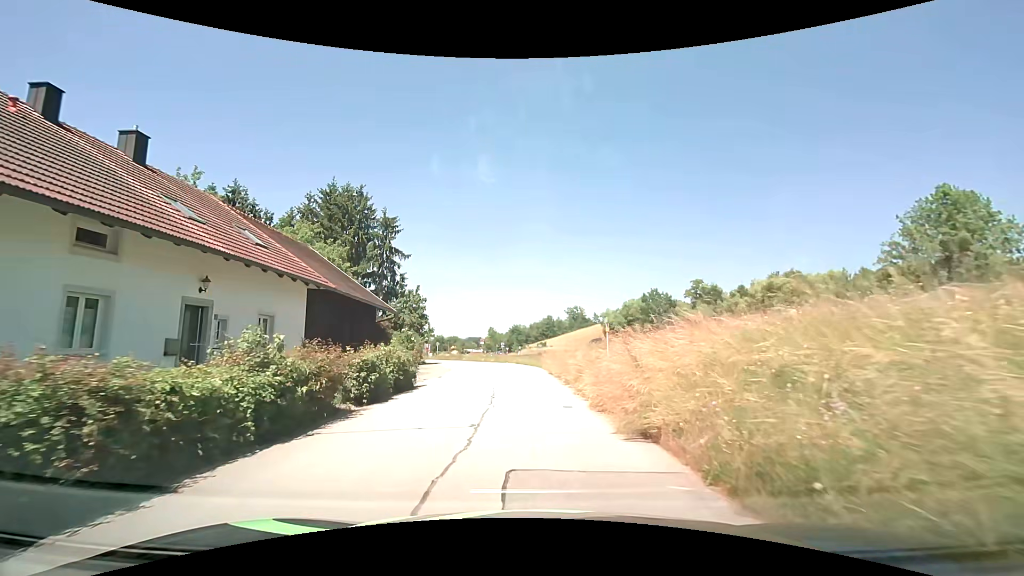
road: residential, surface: asphalt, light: Day
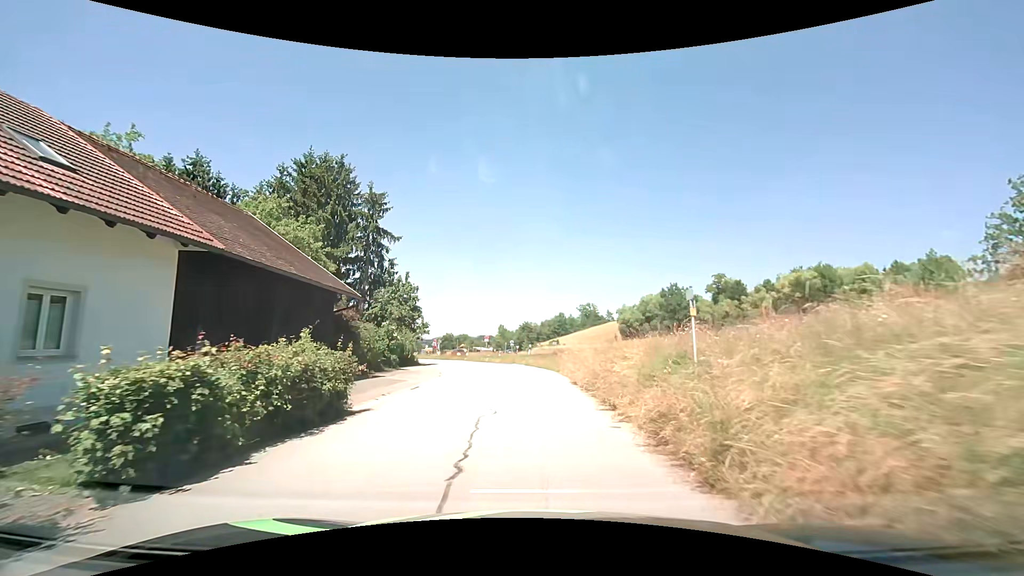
(-0.1, +8.2) m; -1°
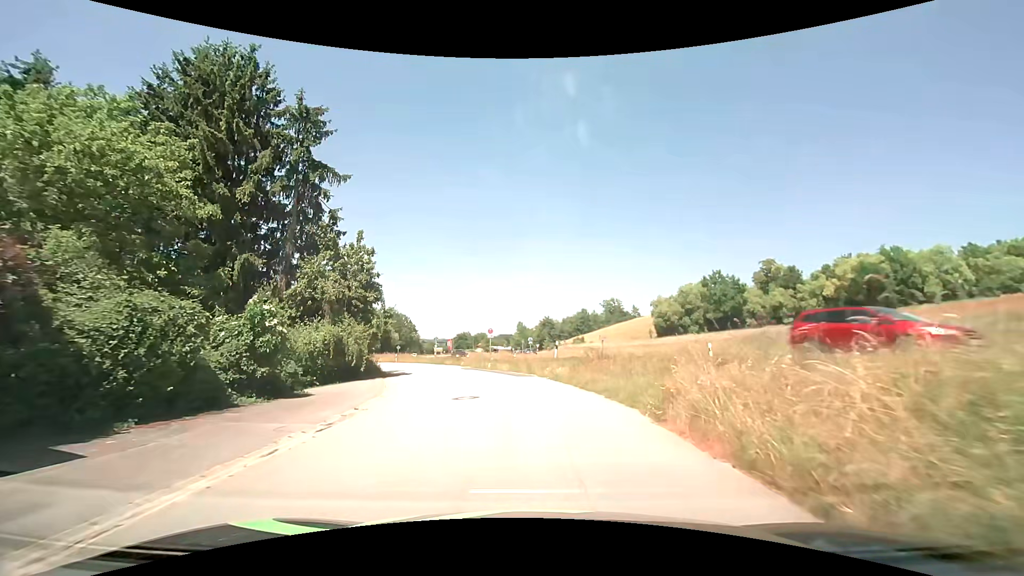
(-0.4, +17.0) m; -3°
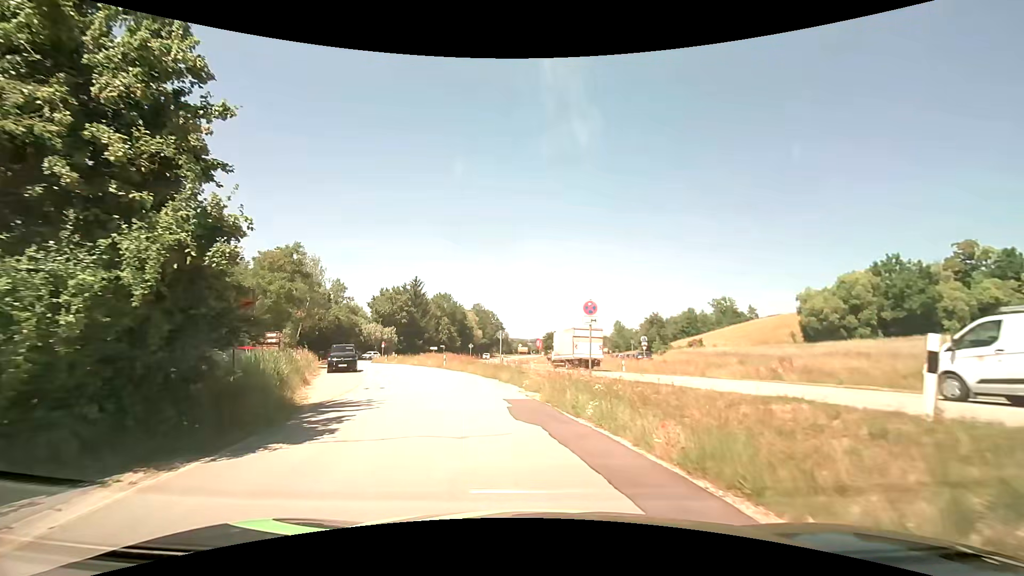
(-1.5, +20.9) m; -10°
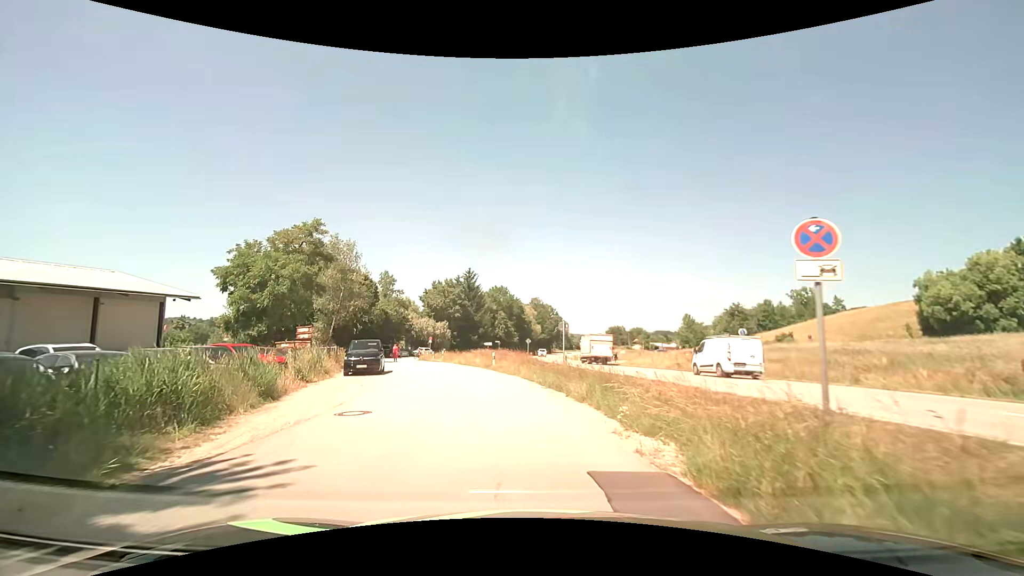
(-0.5, +8.1) m; -7°
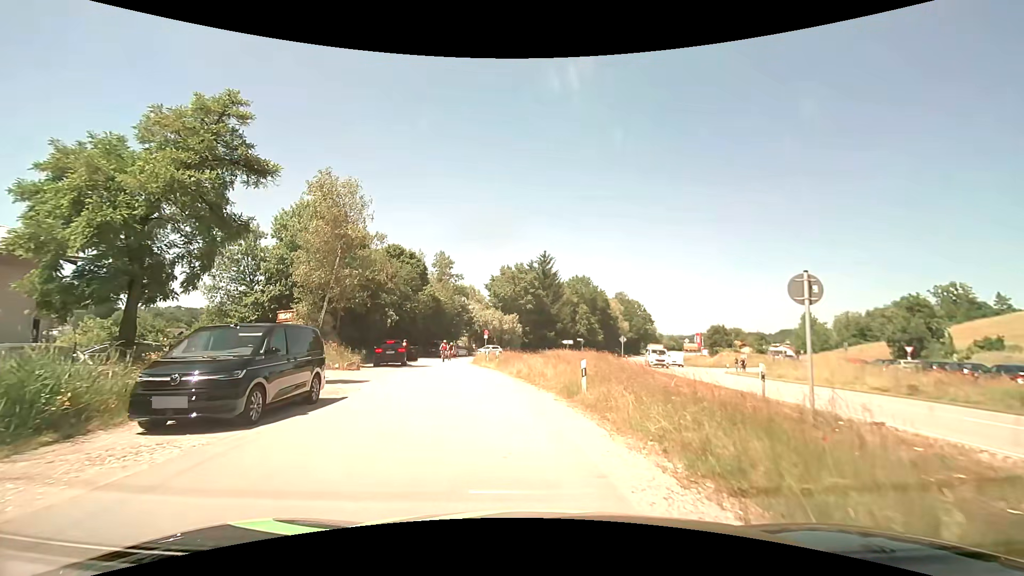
(-1.4, +18.2) m; -10°
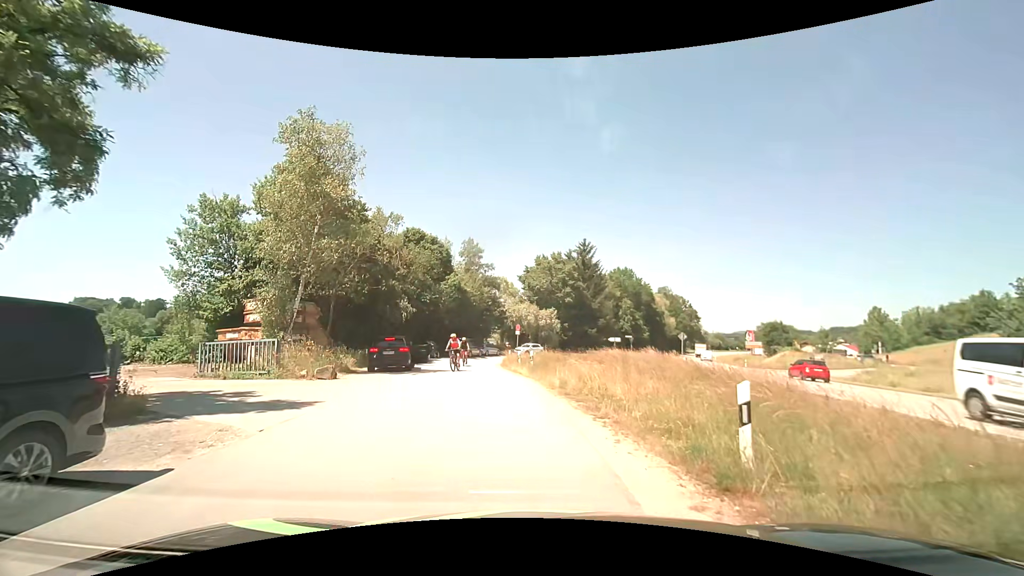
(-0.2, +7.9) m; -4°
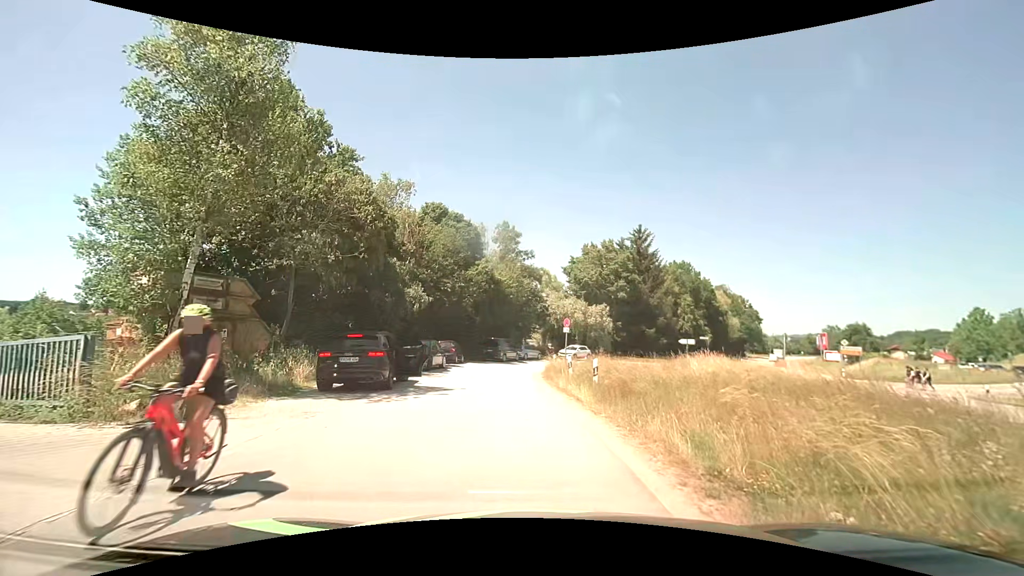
(-0.4, +9.9) m; -5°
(0, +10) (-1, +20) (-1, +30) (0, +40) (+4, +49) (+14, +49) (+21, +43) (+21, +33) (+18, +23) (+16, +14) m
